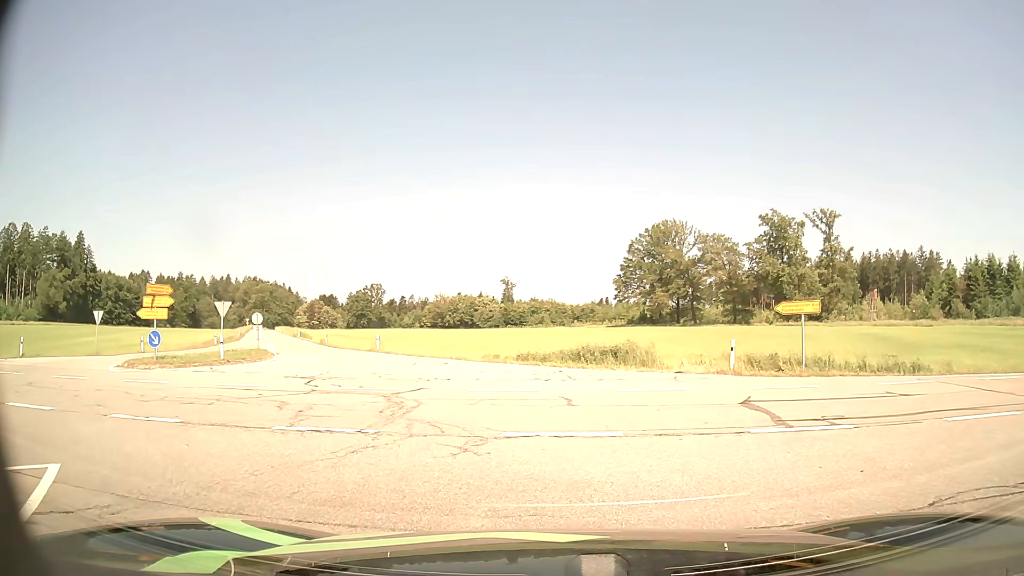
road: tertiary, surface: asphalt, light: Day
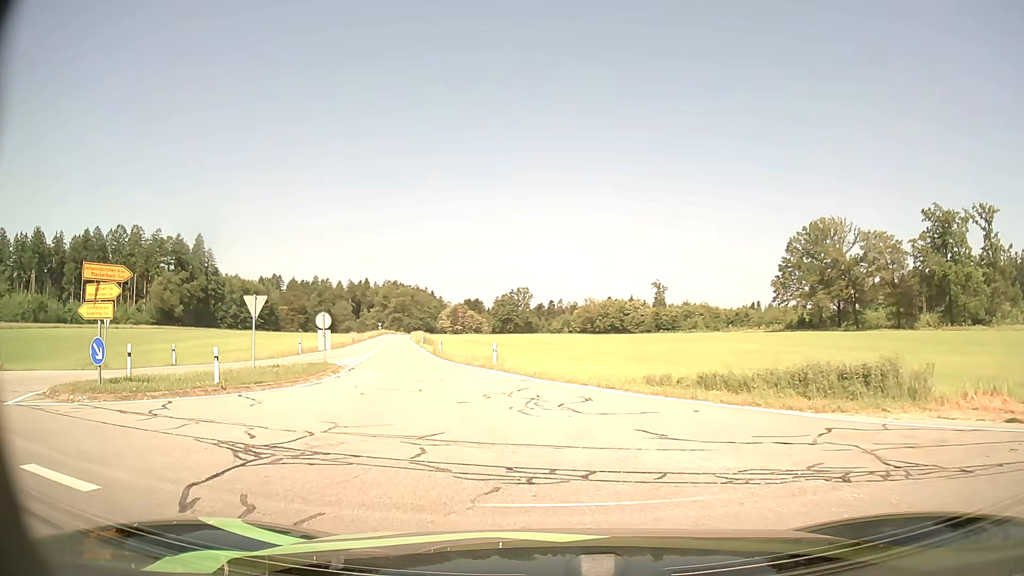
(-1.0, +10.6) m; -12°
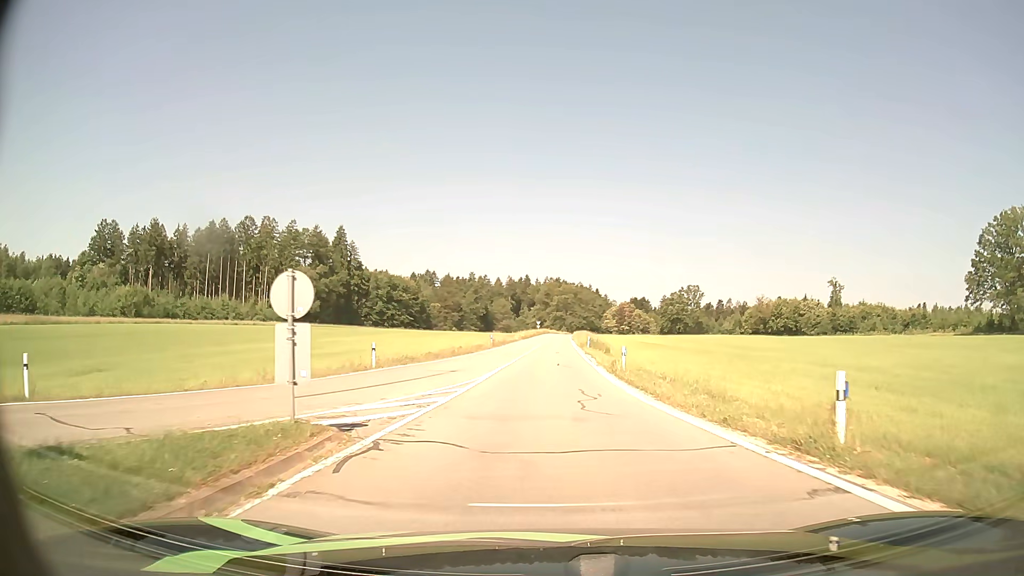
(-3.2, +17.9) m; -15°
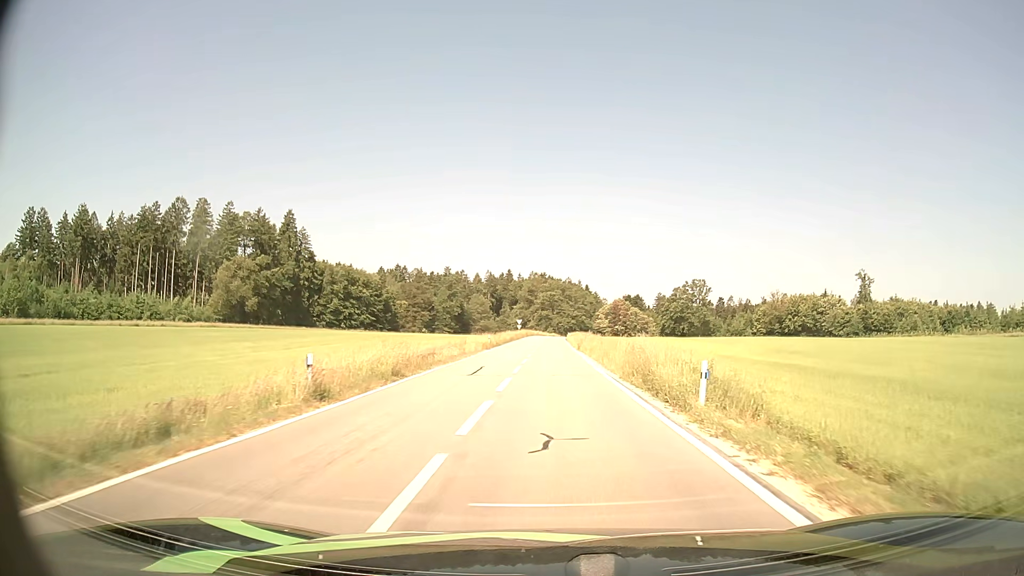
(+0.3, +38.3) m; +2°
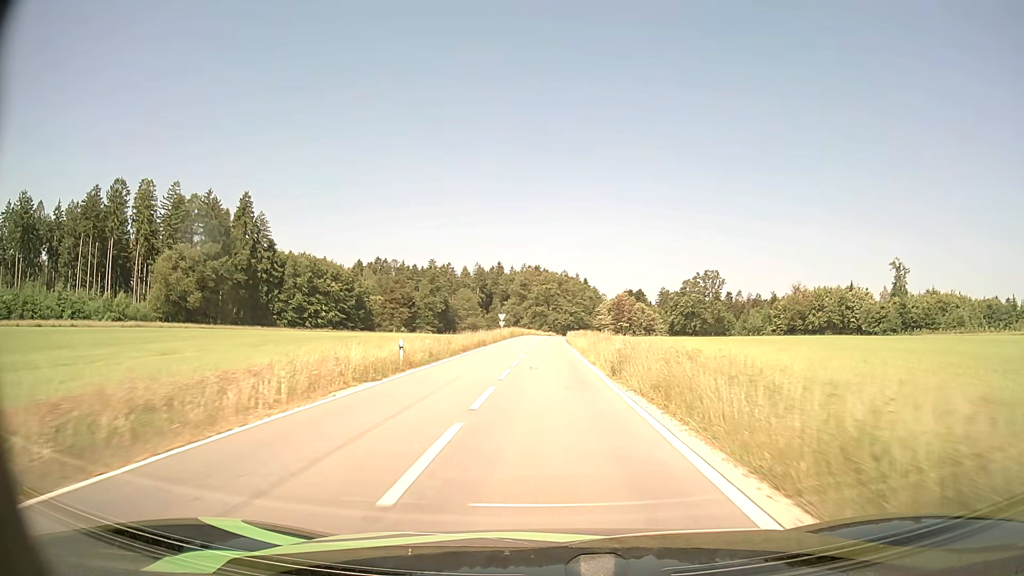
(+0.2, +28.5) m; 0°
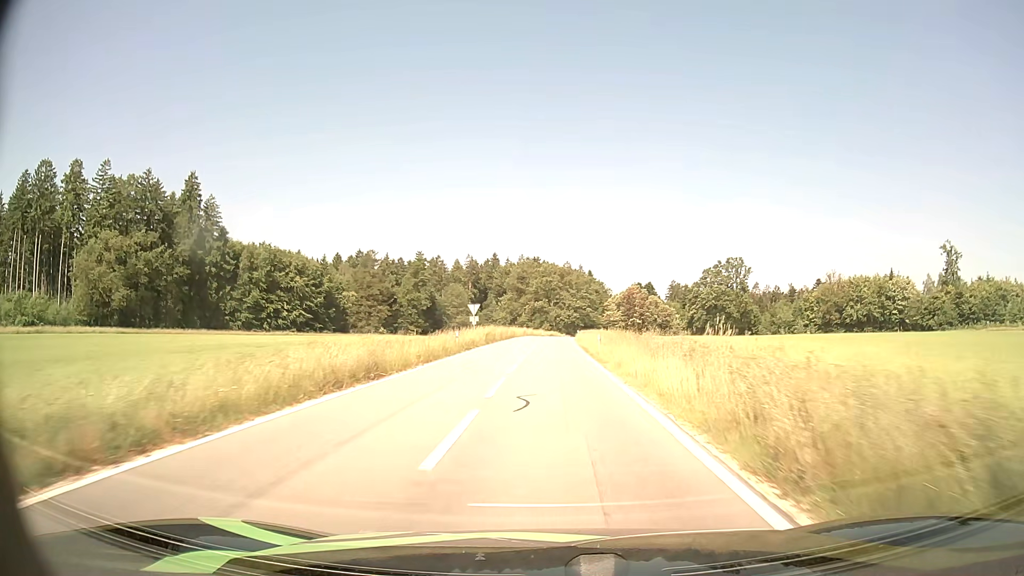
(0.0, +29.6) m; 0°
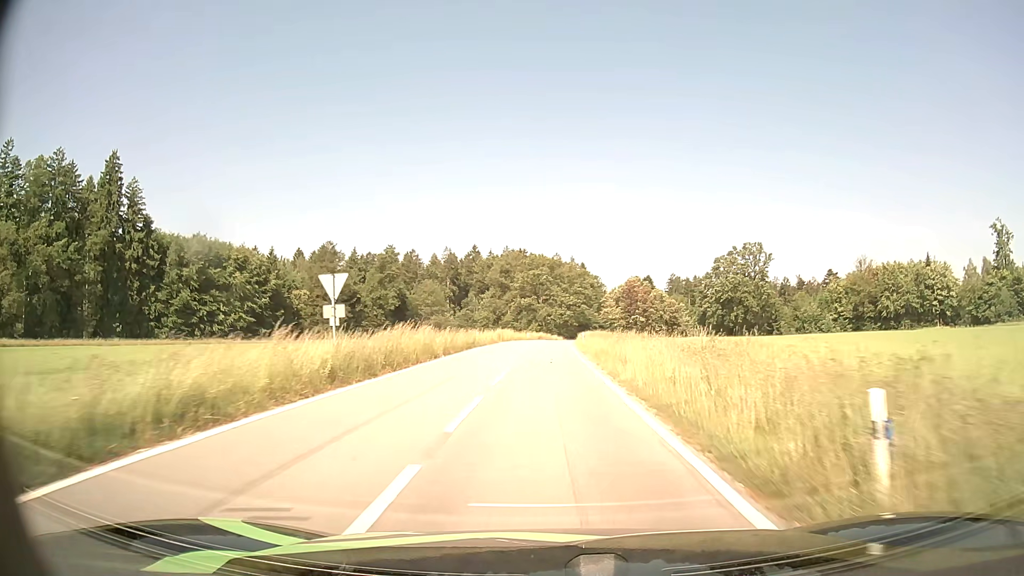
(+0.2, +28.6) m; +1°
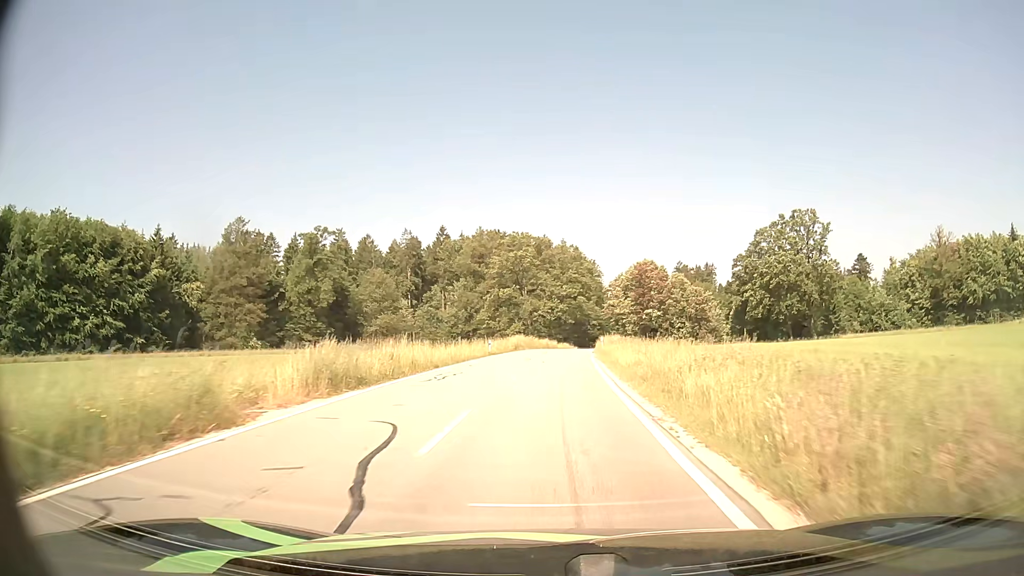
(+0.2, +44.7) m; +1°
(0, +10) (0, +20) (+1, +30) (+1, +40) (+2, +50) (+2, +60) (+3, +70) (+4, +80) (+5, +90) (+6, +100) m
